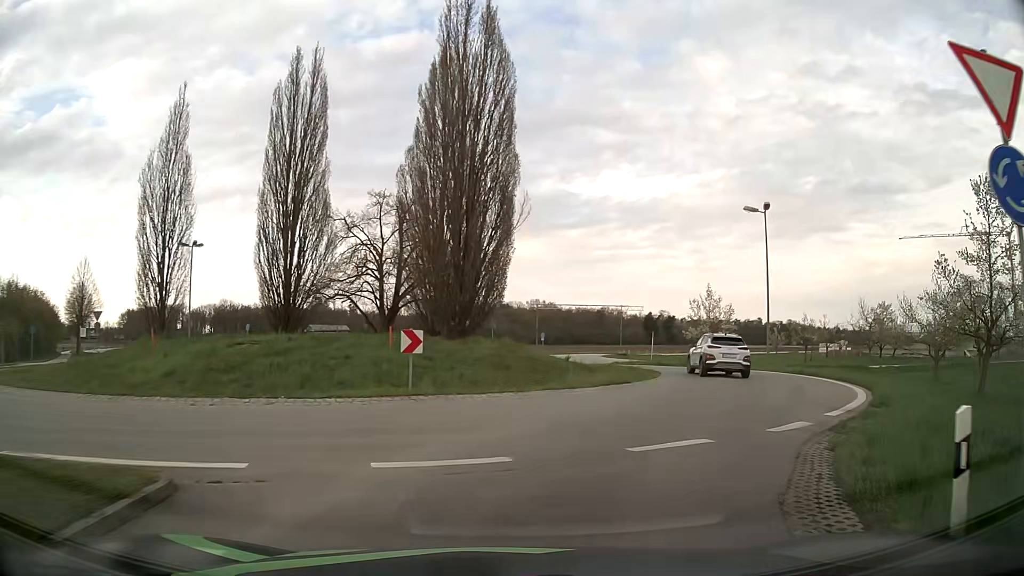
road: tertiary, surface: asphalt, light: Day
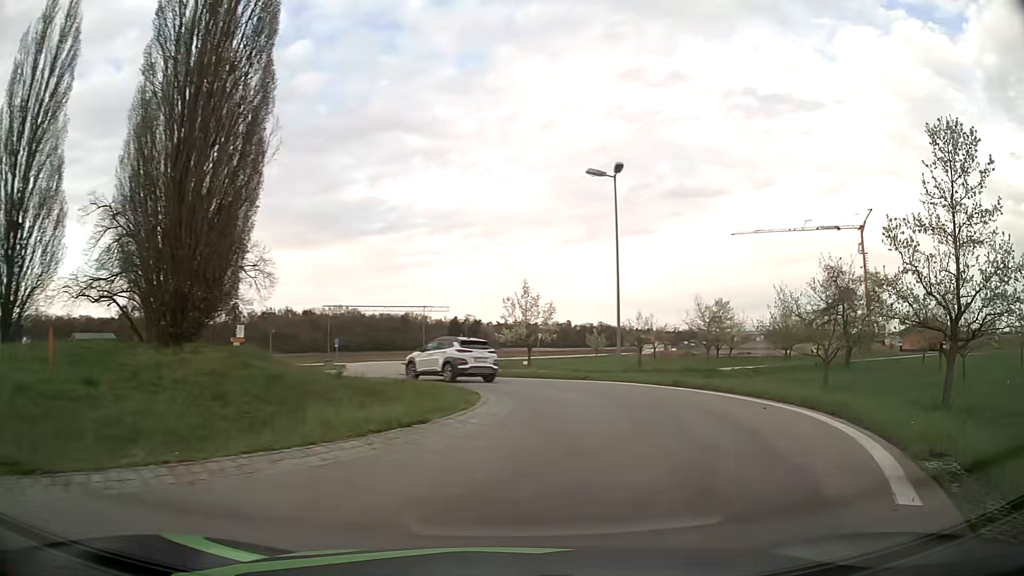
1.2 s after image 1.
(+1.2, +8.3) m; +17°
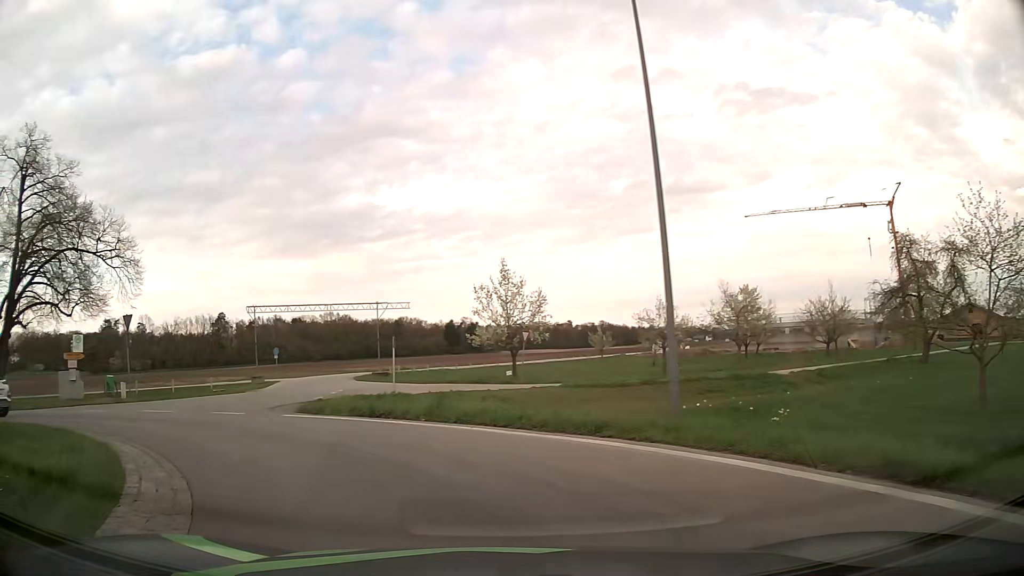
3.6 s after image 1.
(+1.6, +14.9) m; +1°
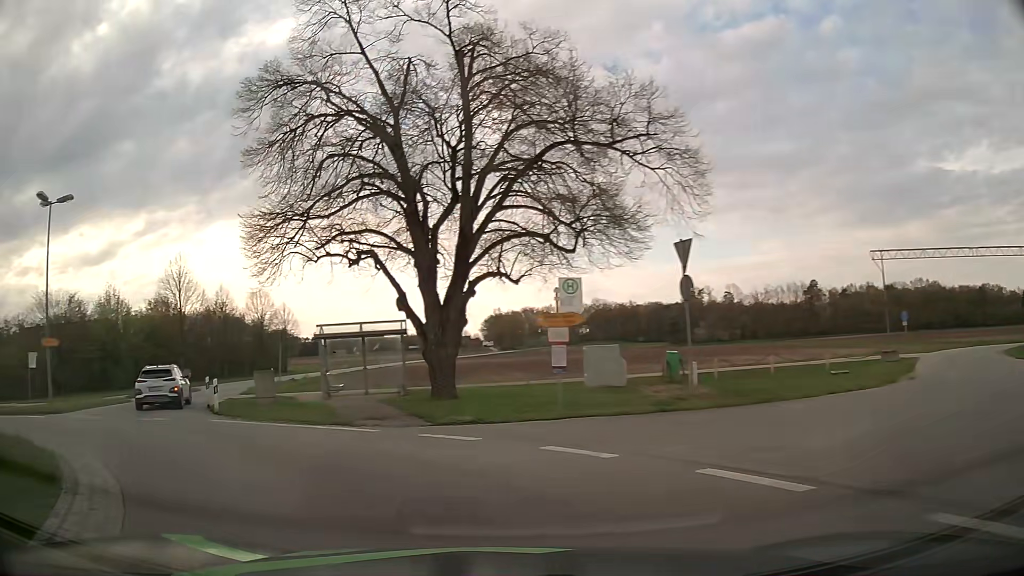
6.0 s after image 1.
(-6.1, +13.3) m; -51°
(-3, +9) (-9, +17) (-14, +26) (-16, +36) (-18, +46) (-19, +55) (-20, +65) (-21, +75) (-22, +85) (-23, +95) m
